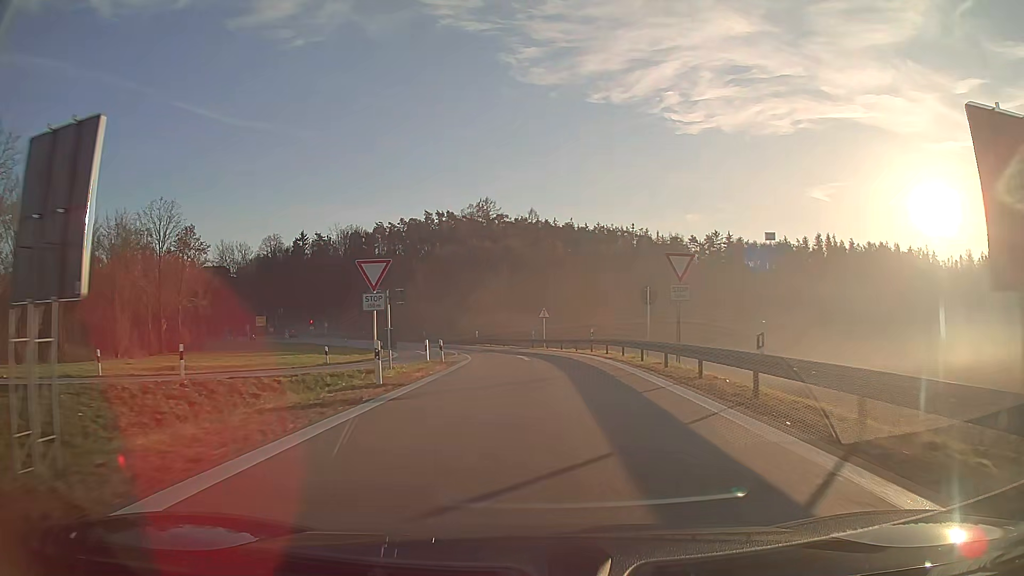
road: motorway_link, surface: asphalt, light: Day
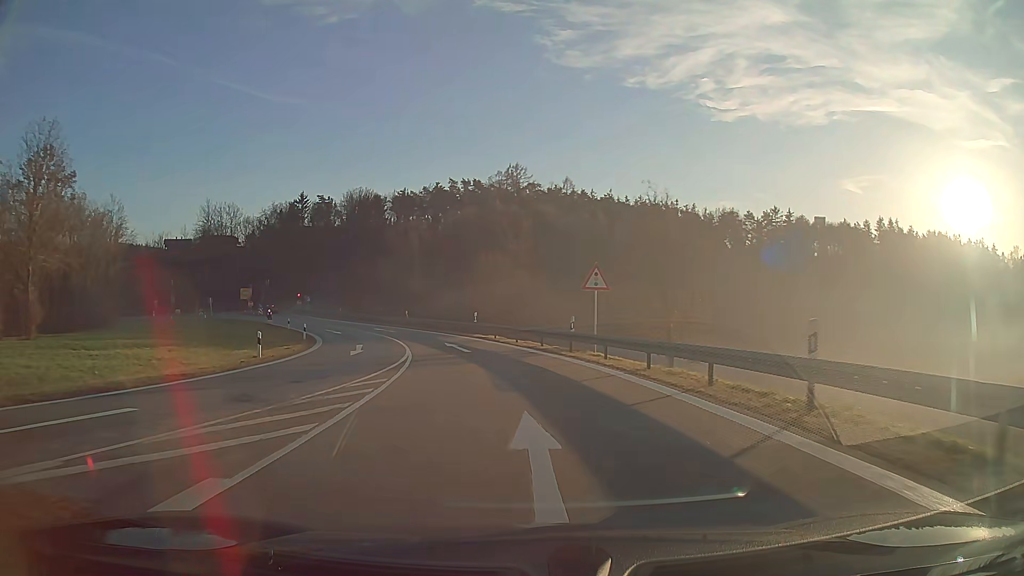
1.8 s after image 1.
(-0.4, +26.3) m; -4°
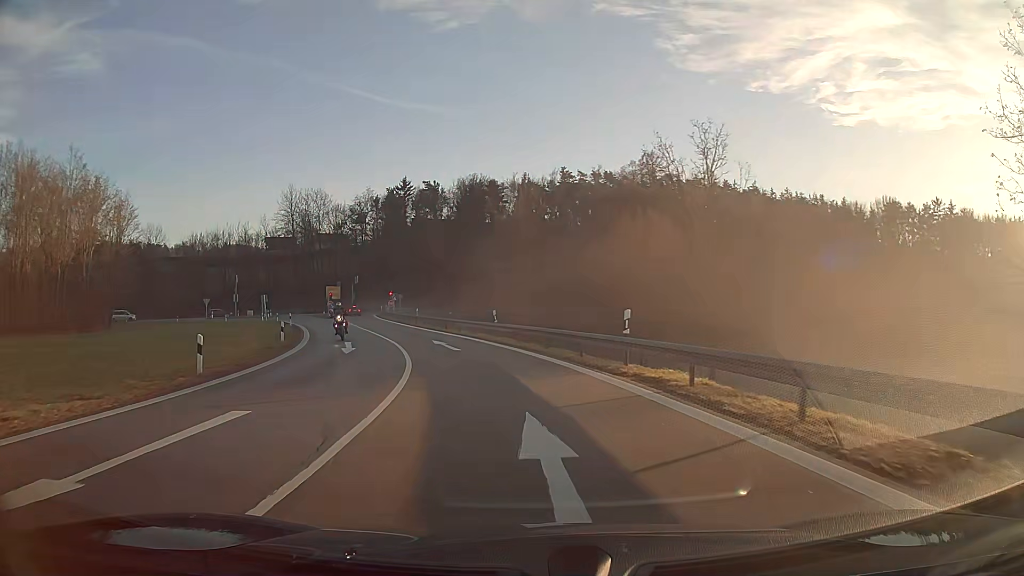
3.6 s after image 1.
(-2.2, +23.8) m; -11°
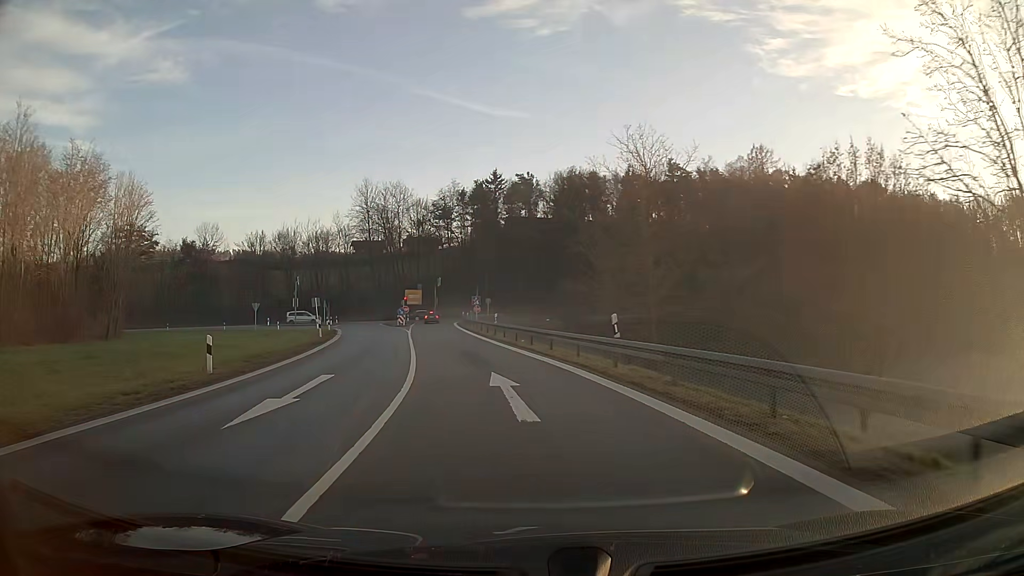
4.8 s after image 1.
(-1.1, +15.0) m; -8°
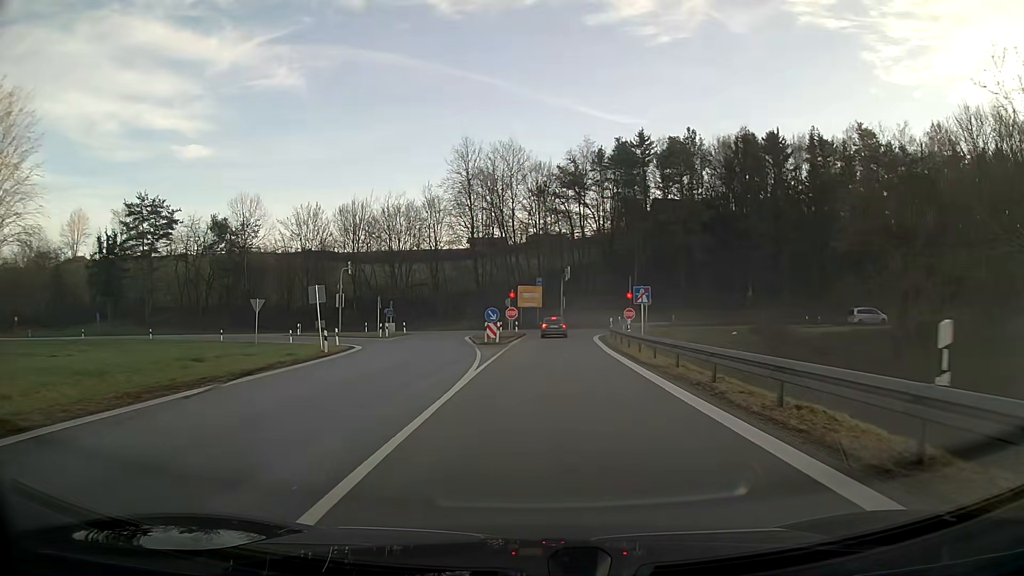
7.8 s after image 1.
(-3.9, +34.0) m; -9°
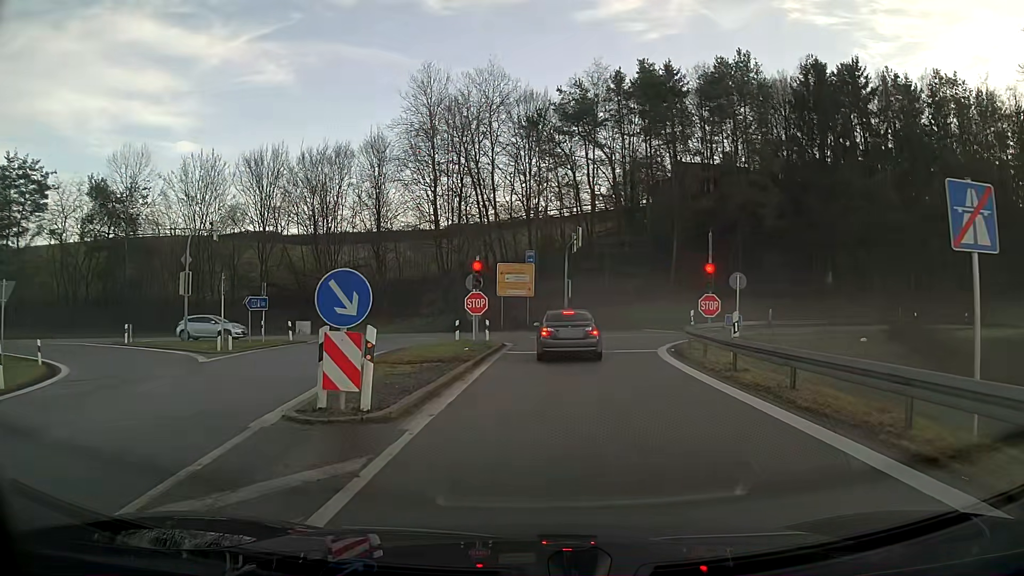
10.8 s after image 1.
(+0.1, +26.6) m; +1°
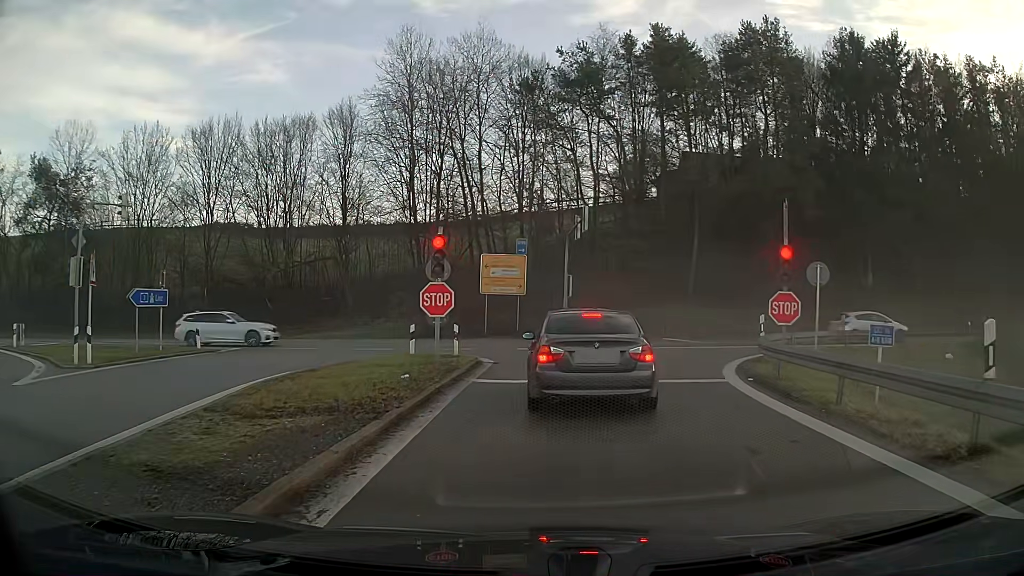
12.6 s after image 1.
(0.0, +8.9) m; +1°
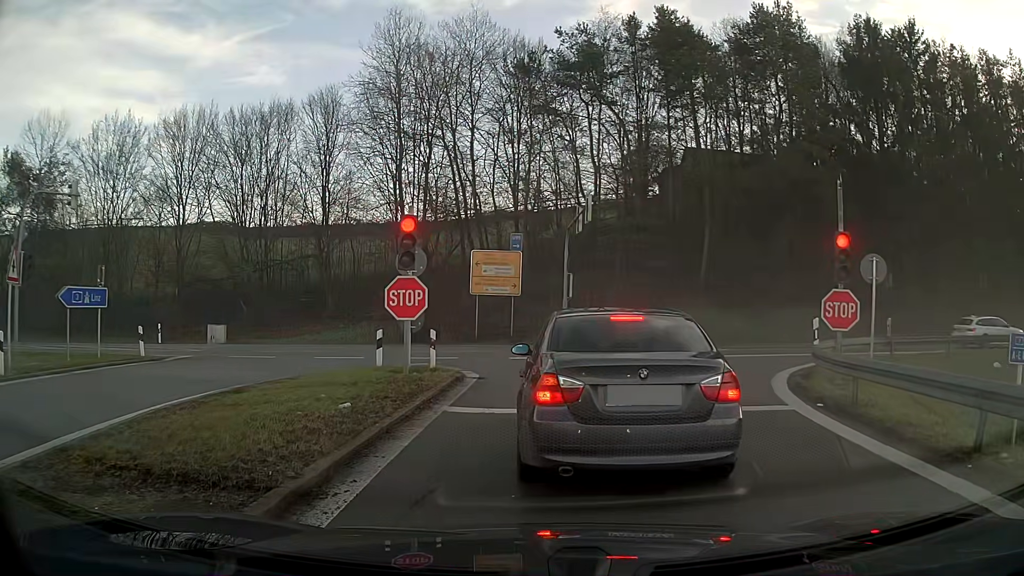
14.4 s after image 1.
(0.0, +3.6) m; 0°
